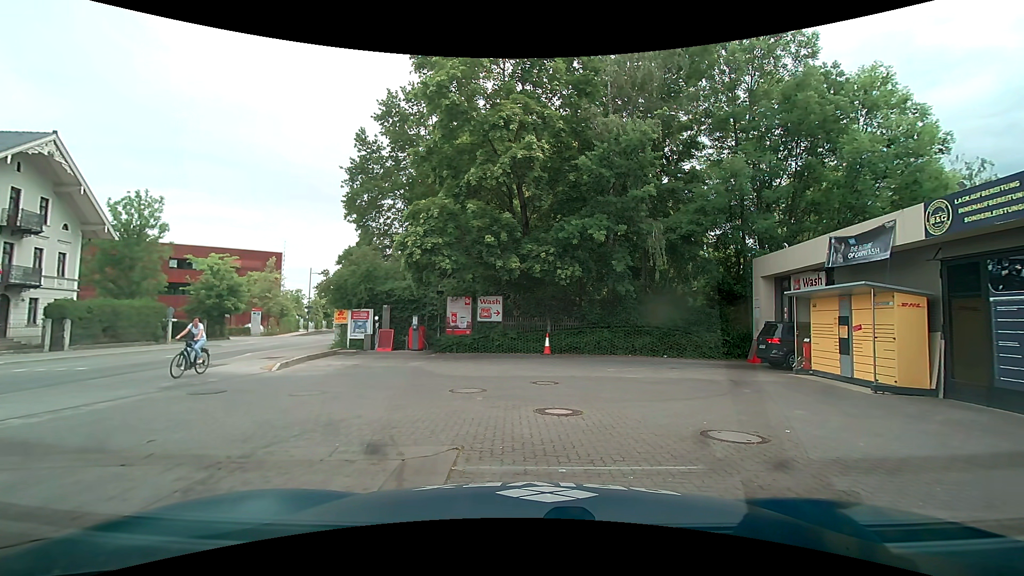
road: secondary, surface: asphalt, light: Day
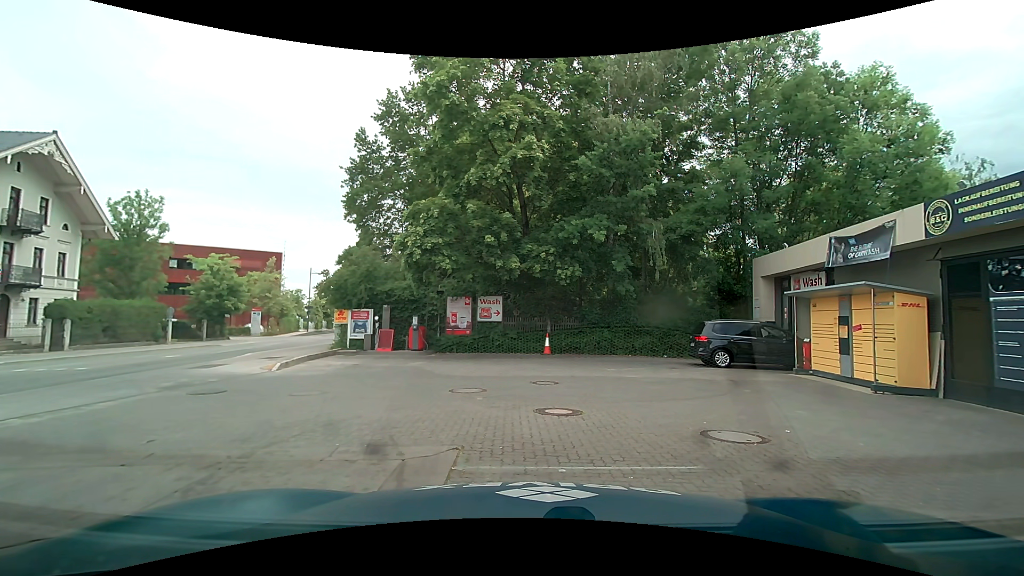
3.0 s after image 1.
(0.0, 0.0) m; 0°
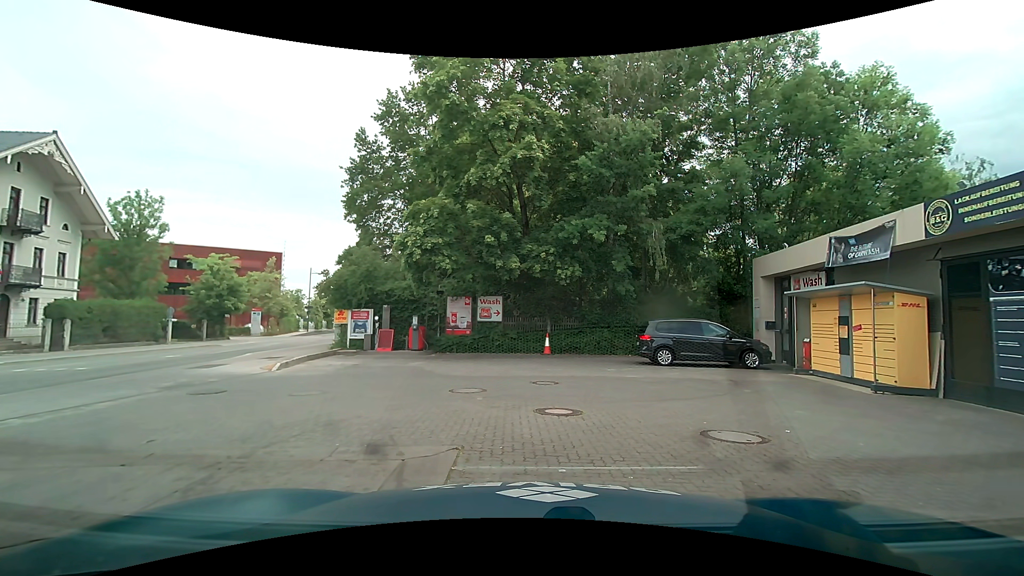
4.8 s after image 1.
(0.0, 0.0) m; 0°
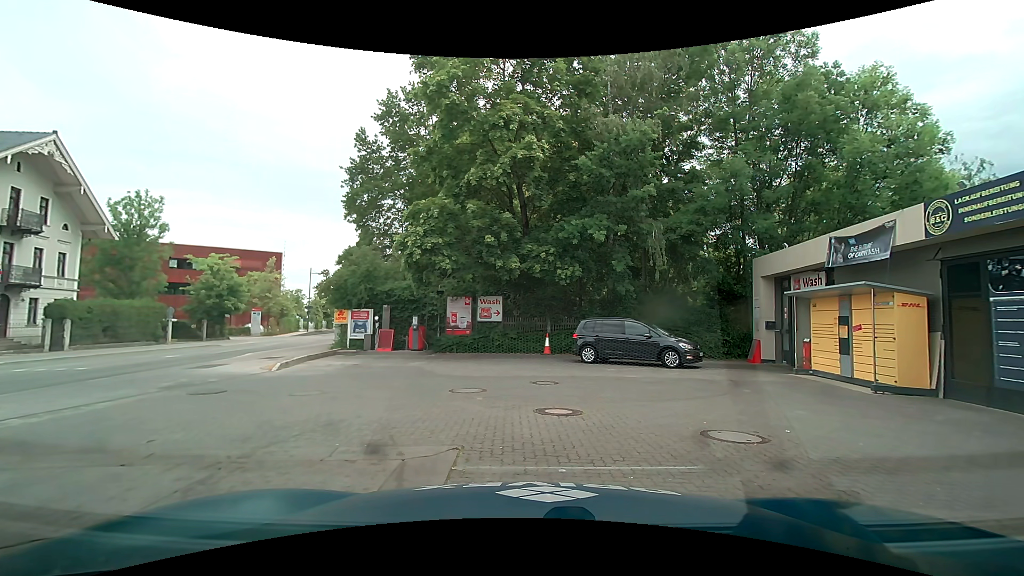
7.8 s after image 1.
(0.0, 0.0) m; 0°
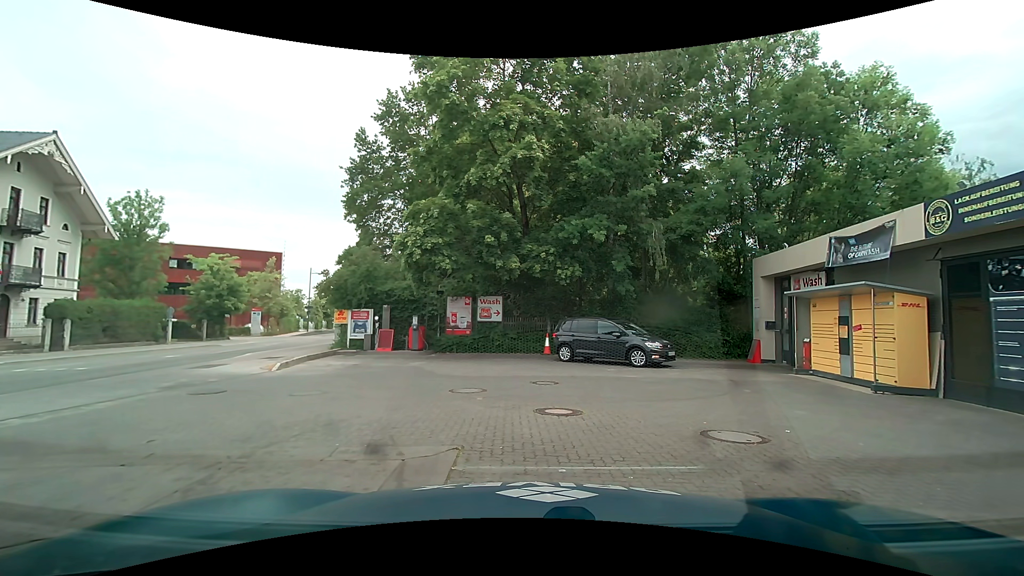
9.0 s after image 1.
(0.0, 0.0) m; 0°
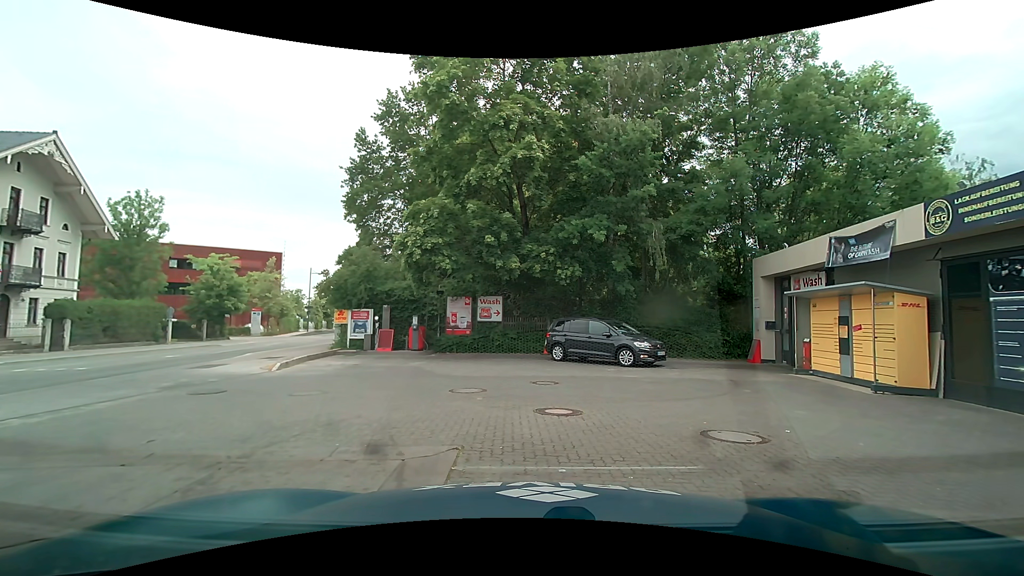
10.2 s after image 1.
(0.0, 0.0) m; 0°
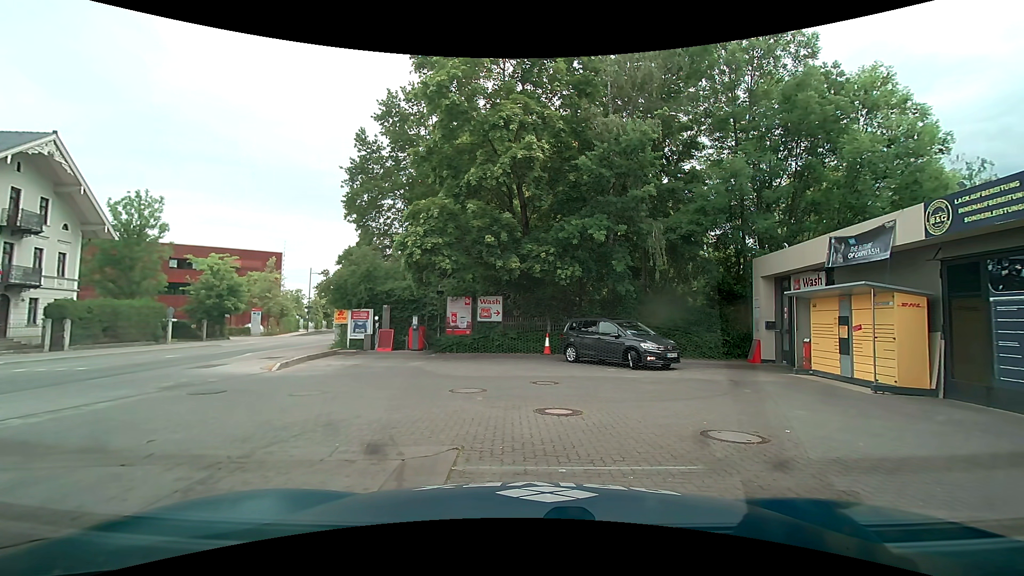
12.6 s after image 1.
(0.0, 0.0) m; 0°
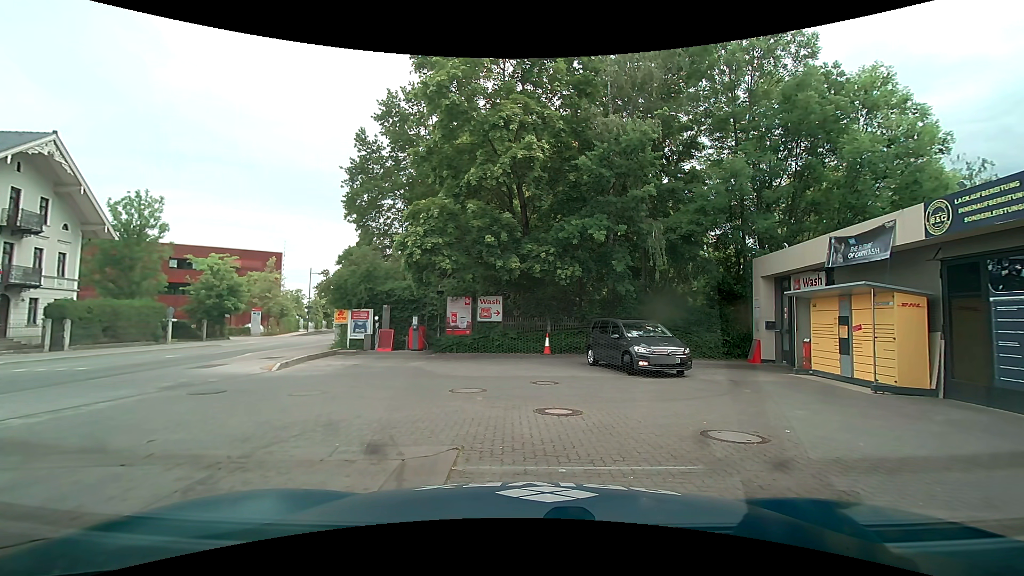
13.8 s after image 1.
(0.0, 0.0) m; 0°
